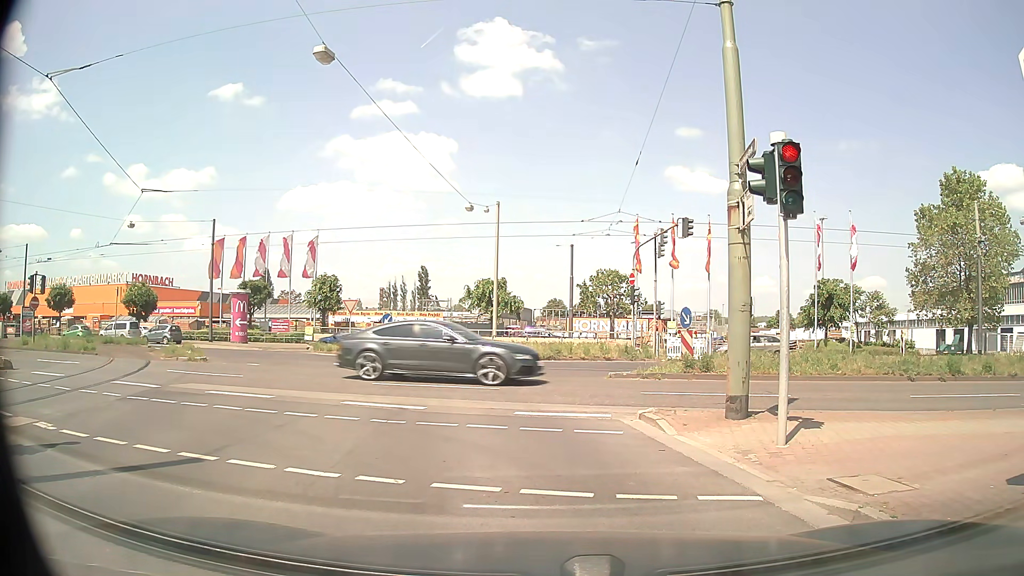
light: Day
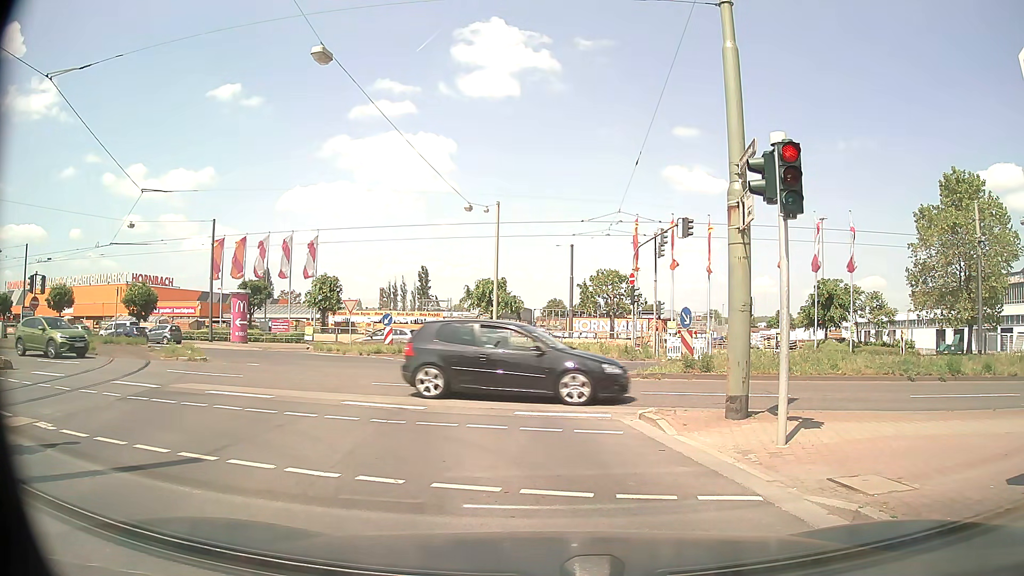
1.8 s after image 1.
(0.0, 0.0) m; 0°
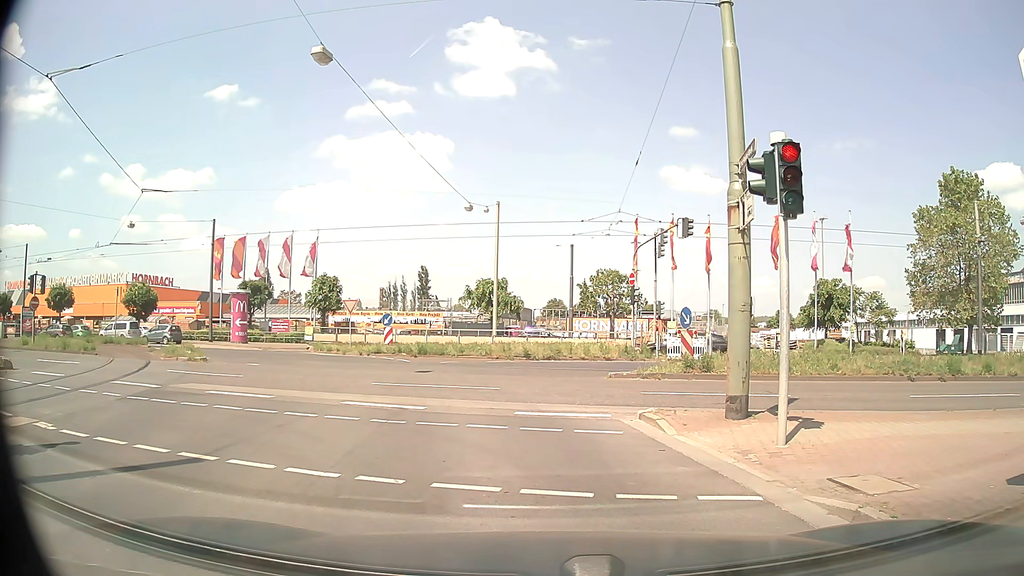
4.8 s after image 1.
(0.0, 0.0) m; 0°
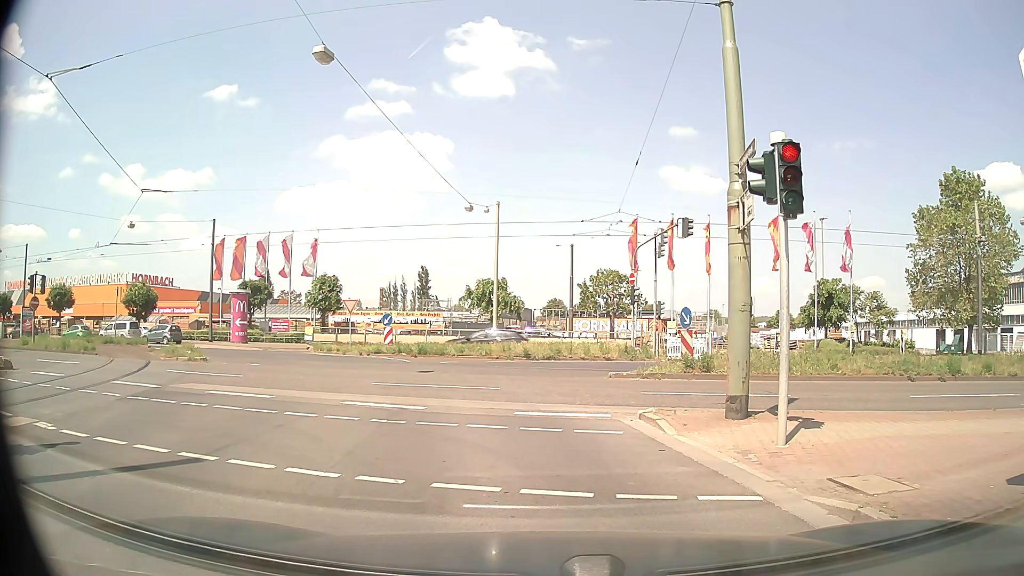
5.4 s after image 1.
(0.0, 0.0) m; 0°
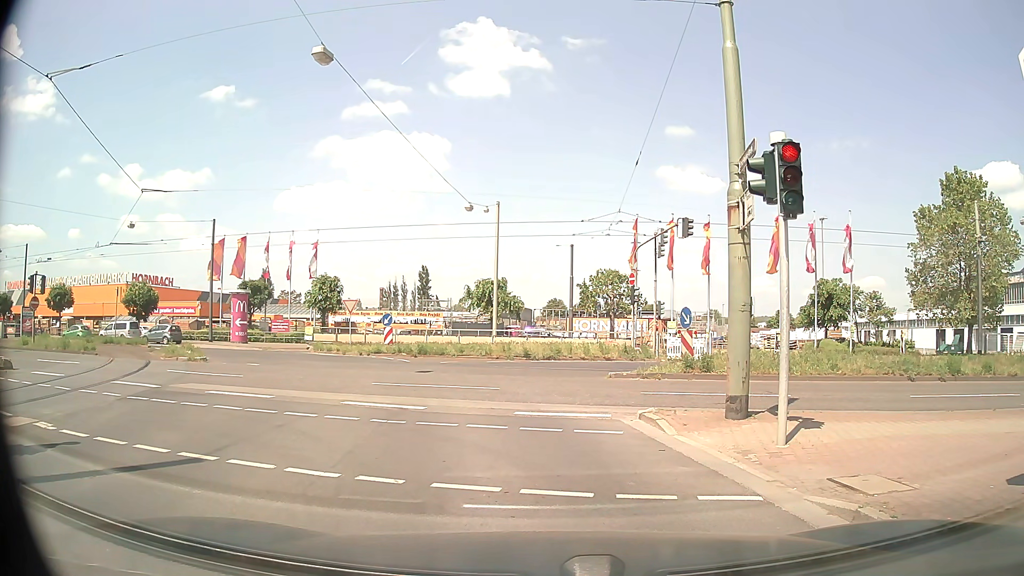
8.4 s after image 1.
(0.0, 0.0) m; 0°
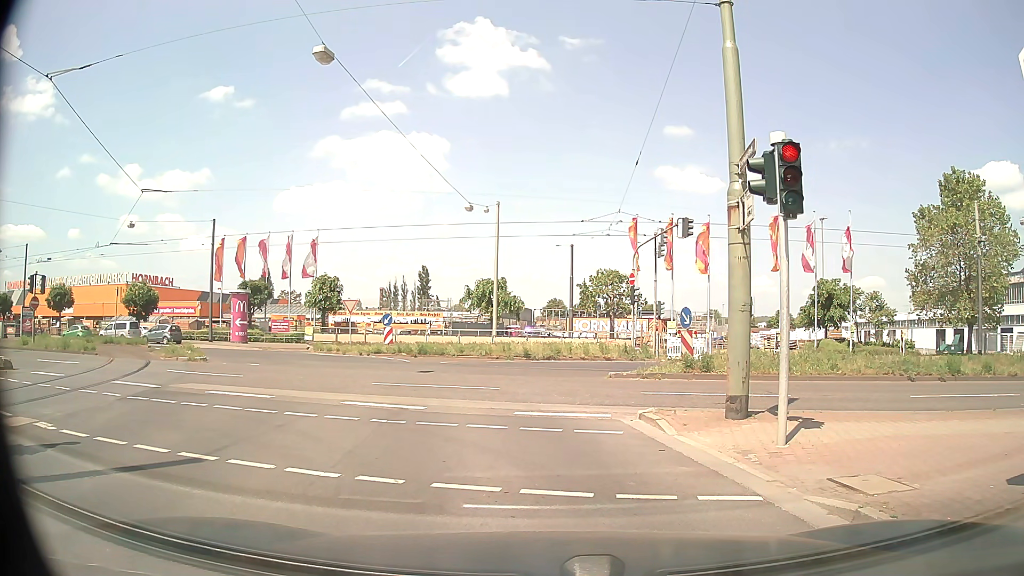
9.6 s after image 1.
(0.0, 0.0) m; 0°
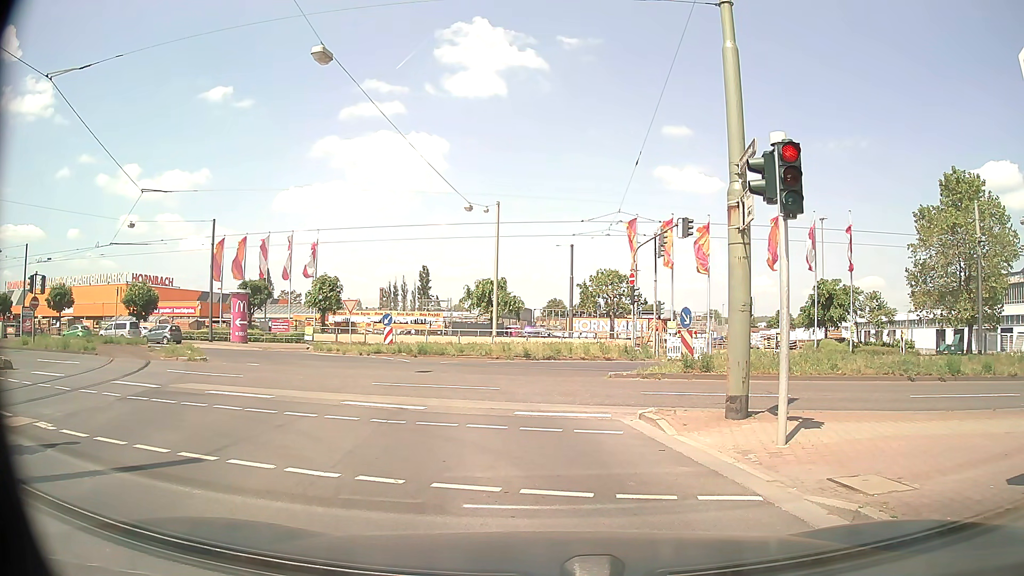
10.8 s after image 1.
(0.0, 0.0) m; 0°
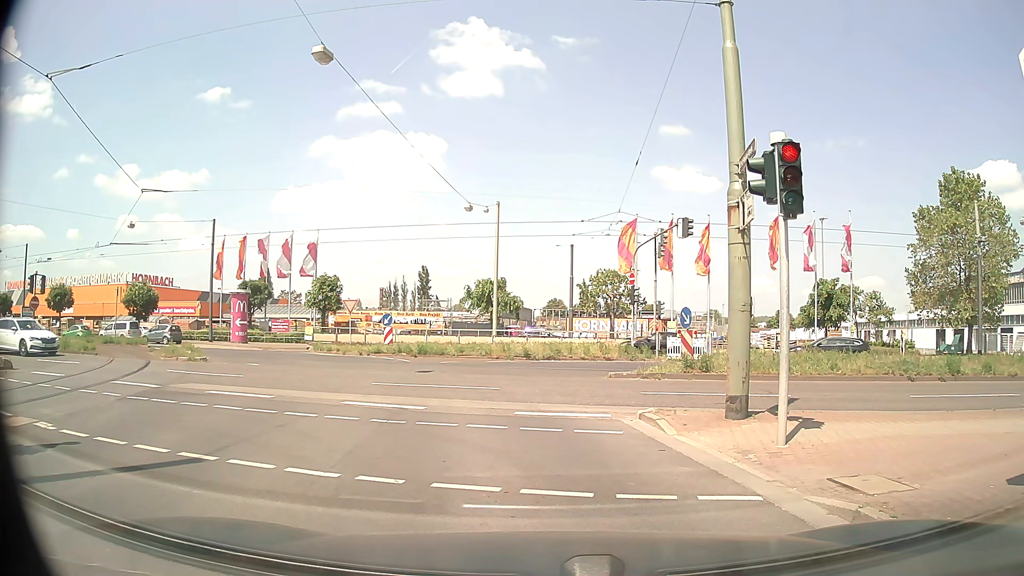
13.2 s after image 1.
(0.0, 0.0) m; 0°
